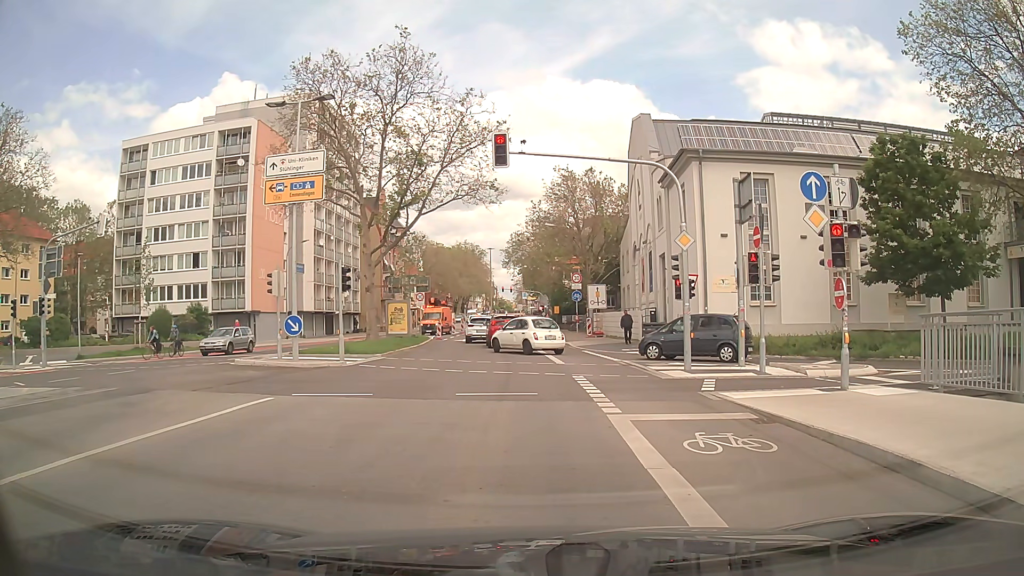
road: secondary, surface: asphalt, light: Day
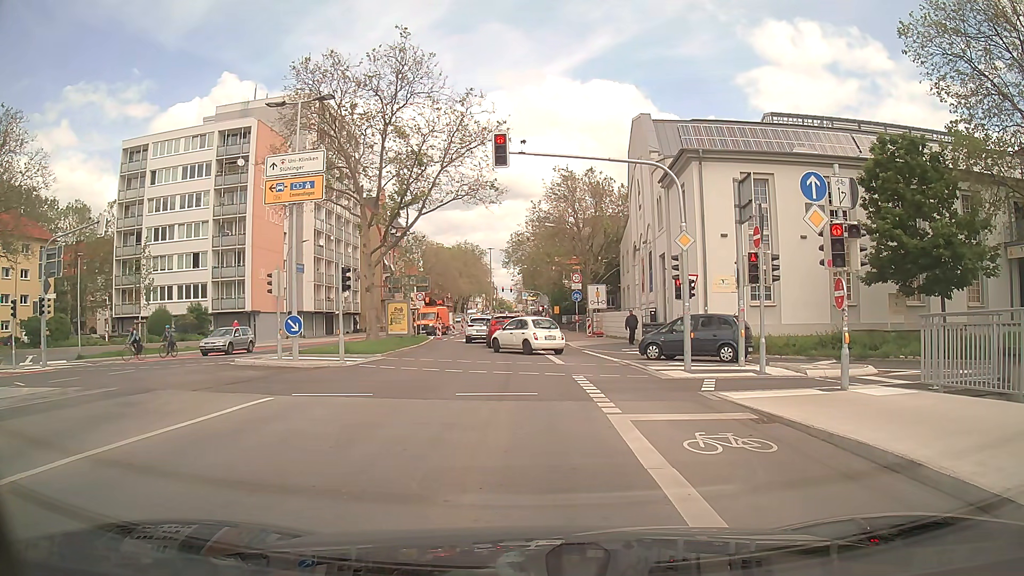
(0.0, 0.0) m; 0°
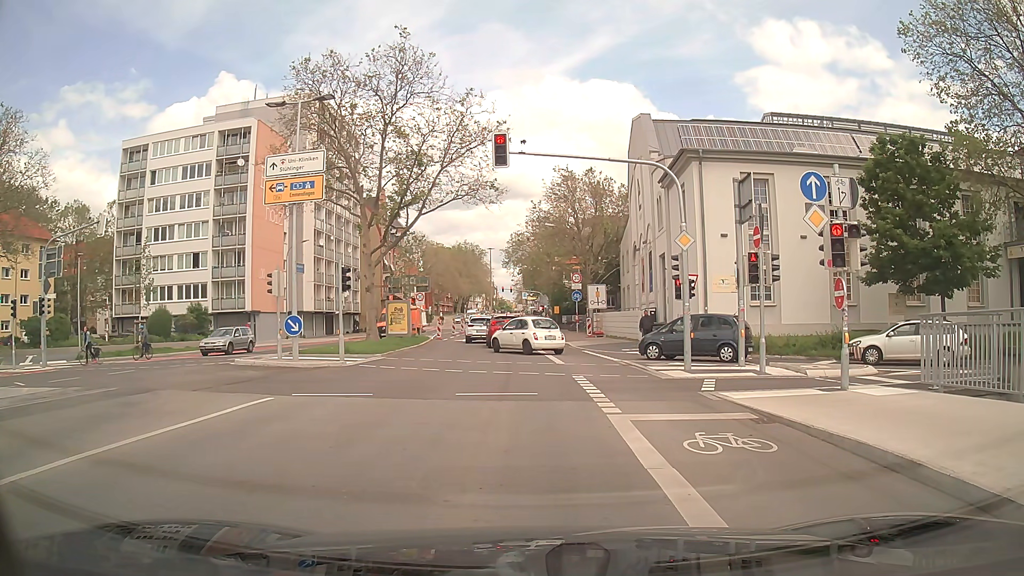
(0.0, 0.0) m; 0°
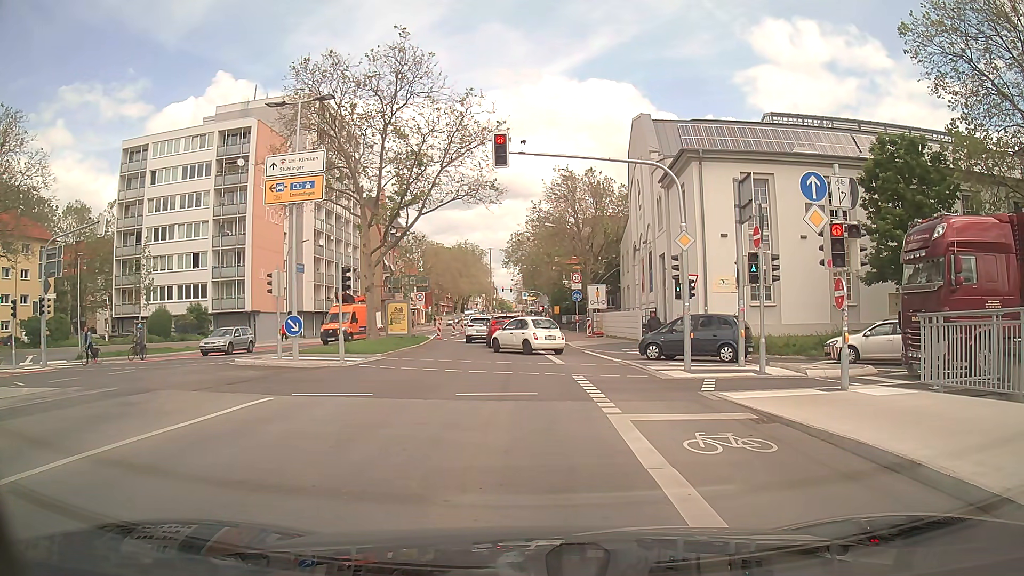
(0.0, 0.0) m; 0°
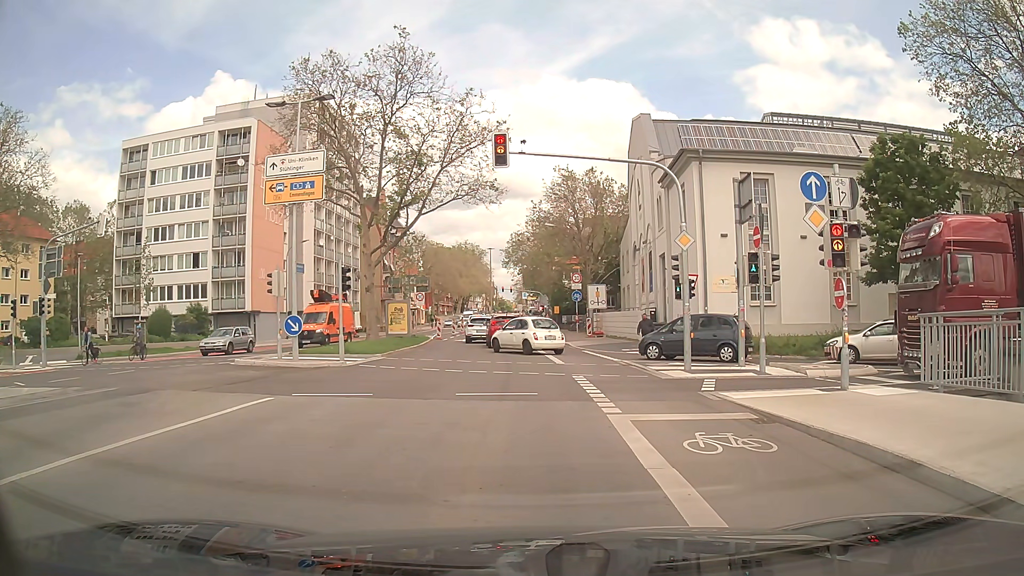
(0.0, 0.0) m; 0°
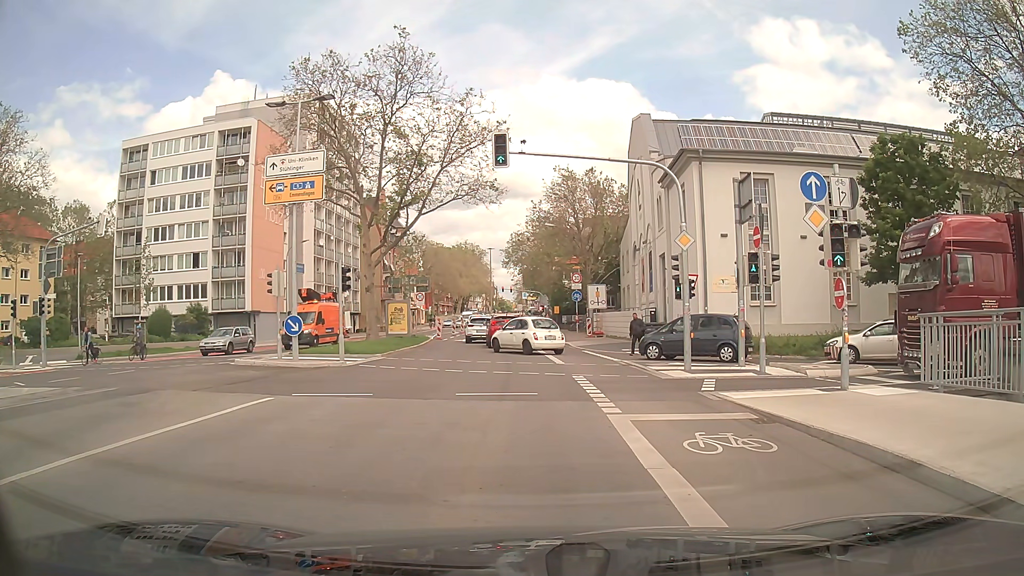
(0.0, 0.0) m; 0°
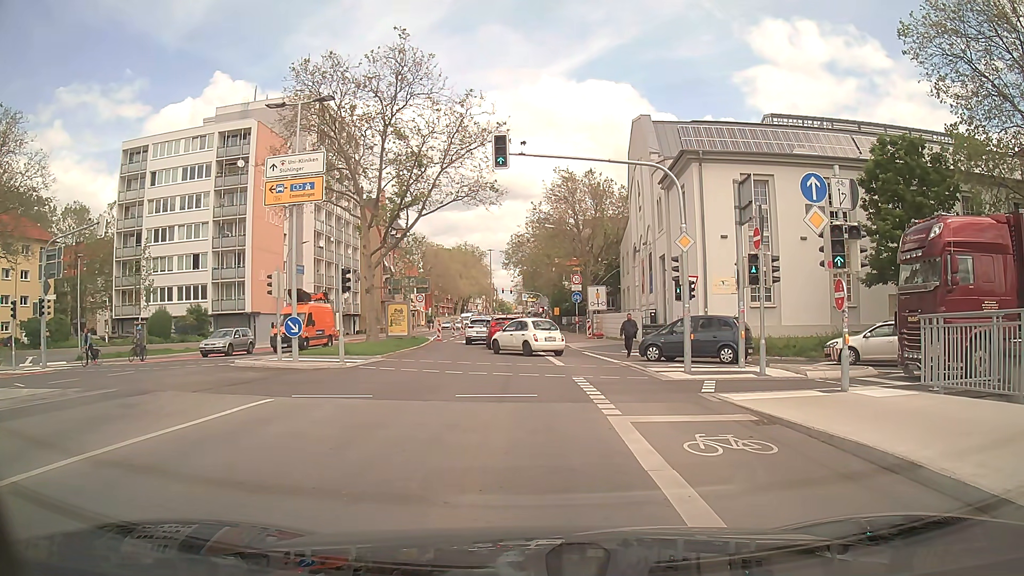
(0.0, 0.0) m; 0°
